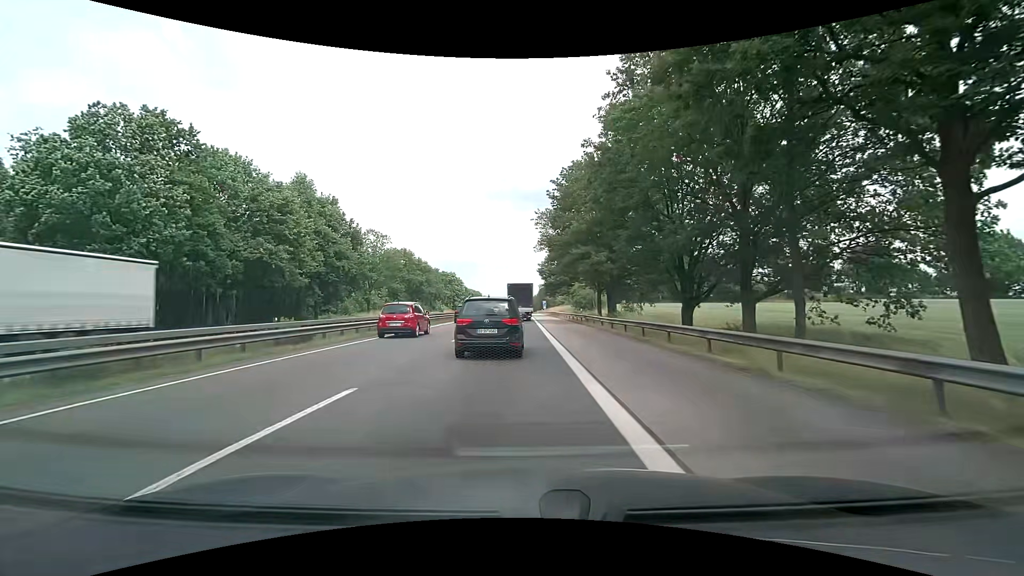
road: motorway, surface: asphalt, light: Day
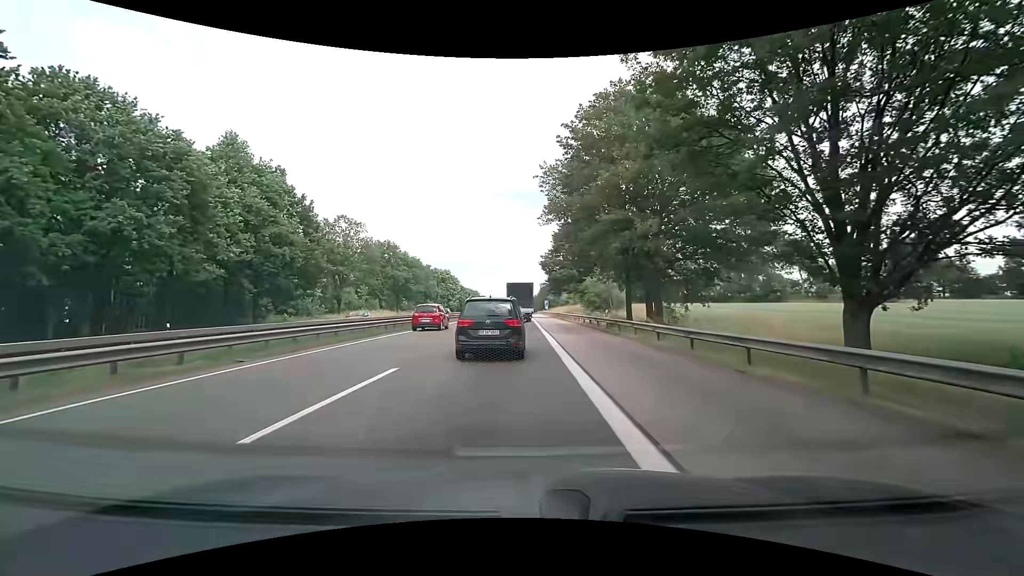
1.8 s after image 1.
(+0.1, +14.7) m; +1°
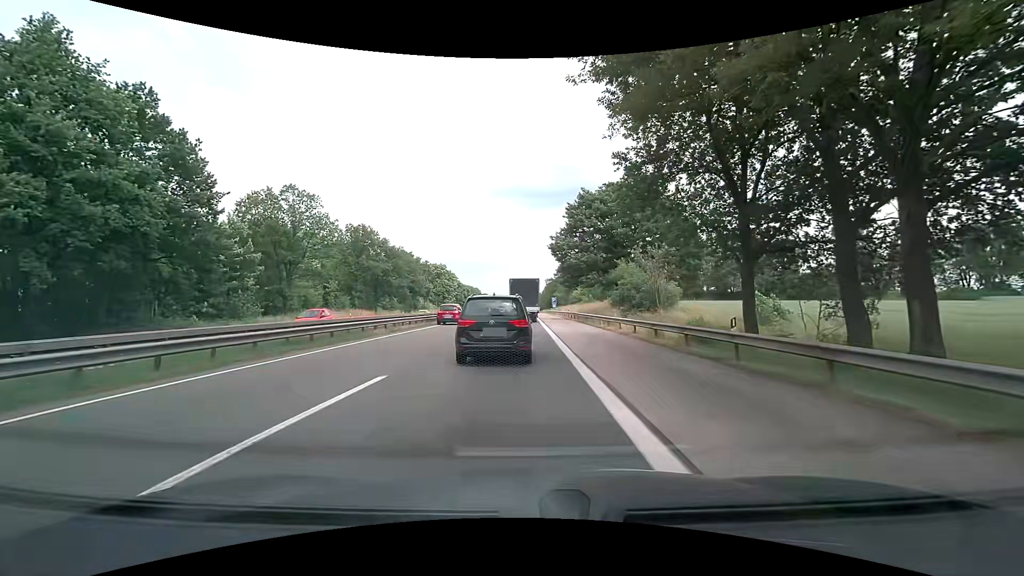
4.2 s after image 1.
(-0.2, +19.0) m; -1°
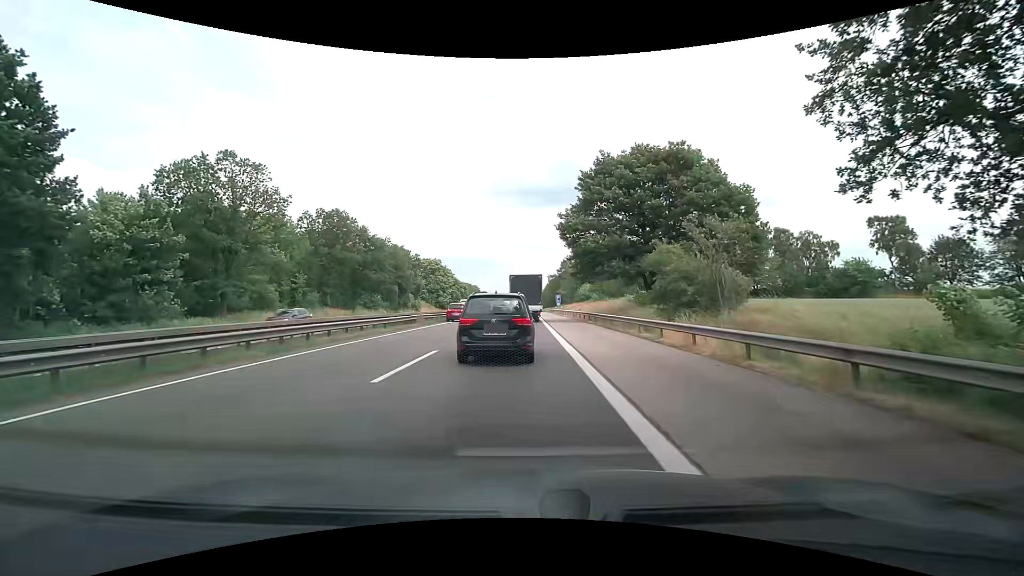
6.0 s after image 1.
(0.0, +12.5) m; 0°
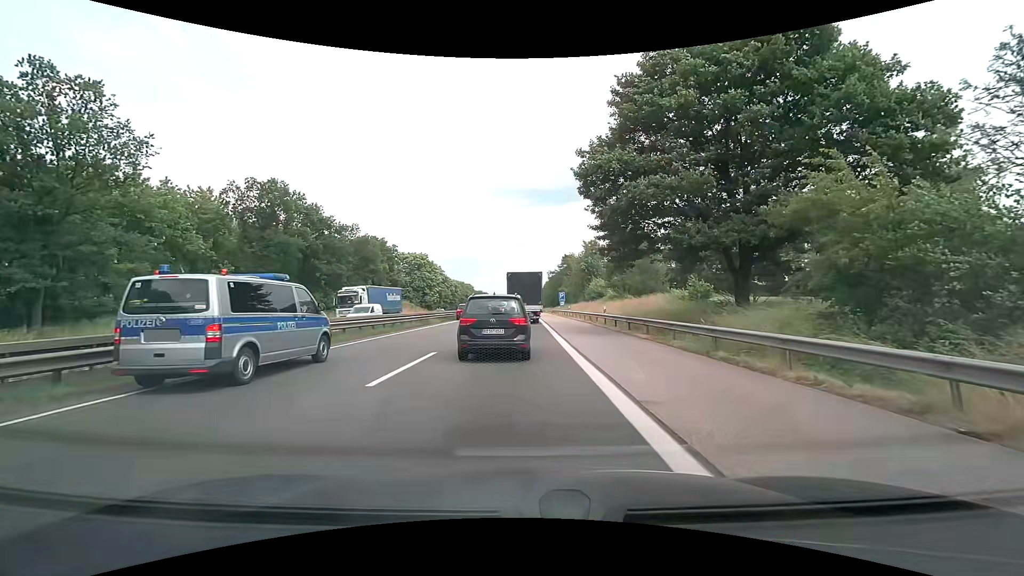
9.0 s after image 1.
(+0.1, +17.9) m; 0°
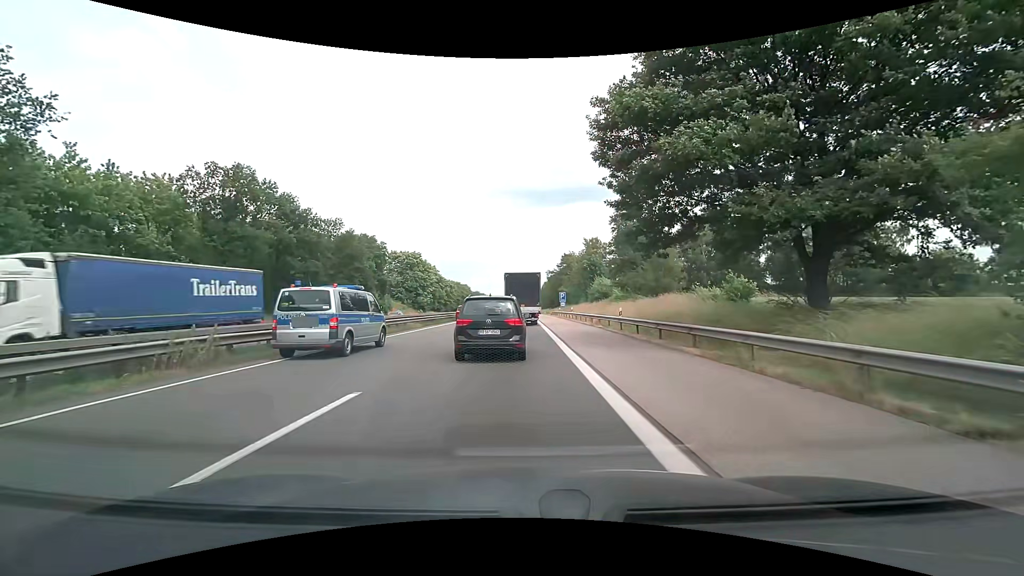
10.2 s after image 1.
(0.0, +6.5) m; 0°
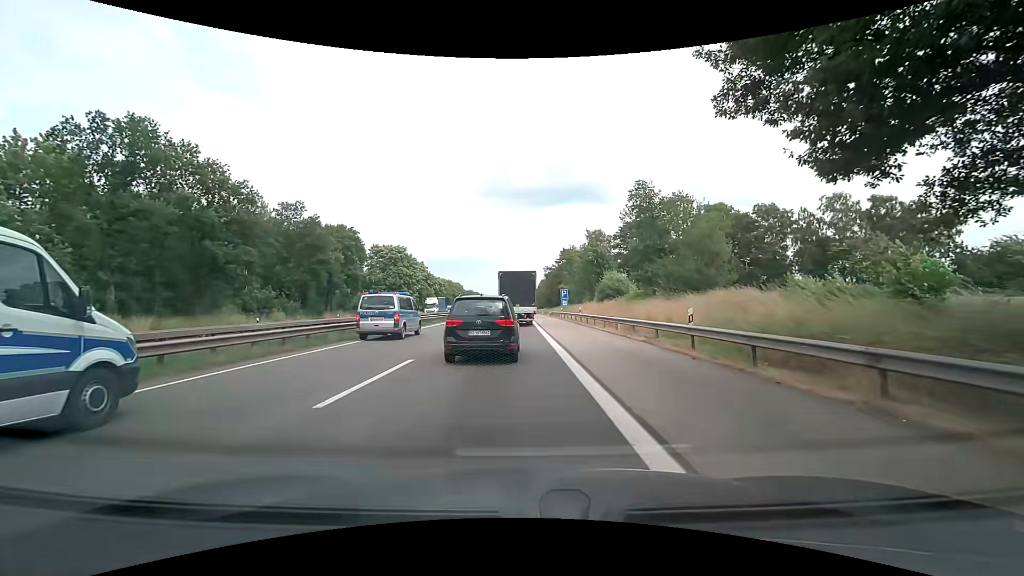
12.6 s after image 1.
(+0.1, +12.6) m; +1°
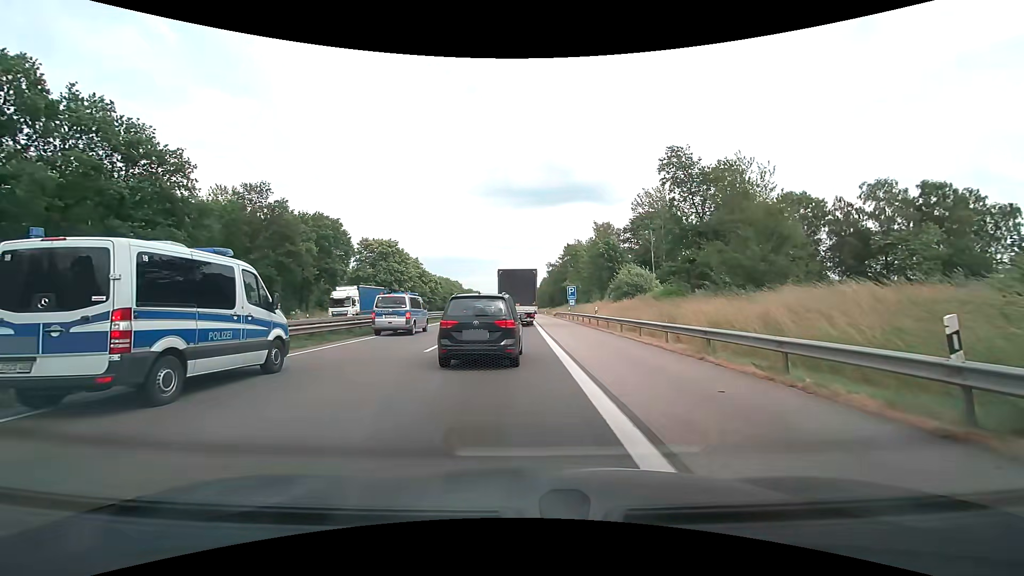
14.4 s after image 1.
(-0.1, +9.5) m; 0°
